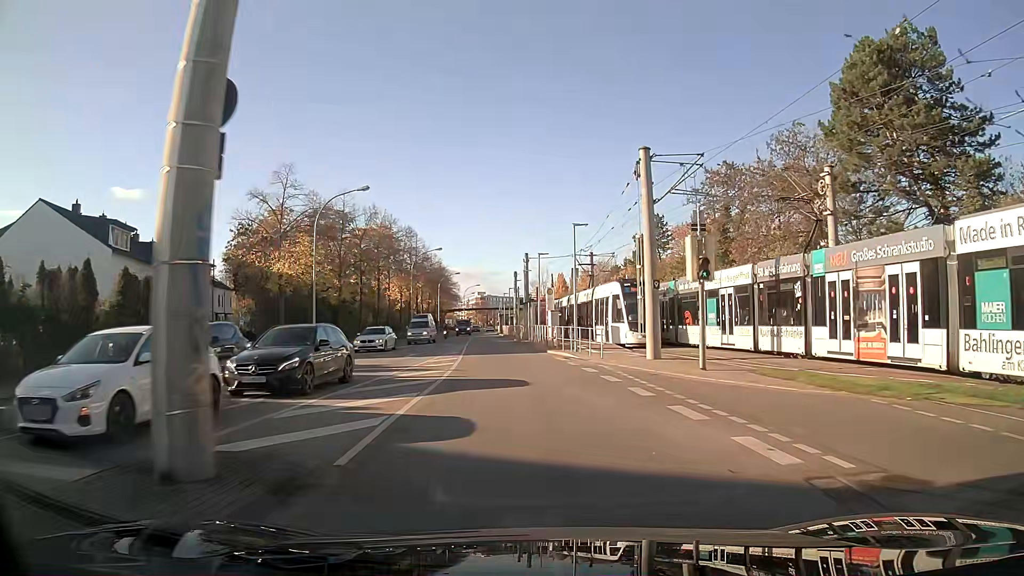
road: tertiary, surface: asphalt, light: Day
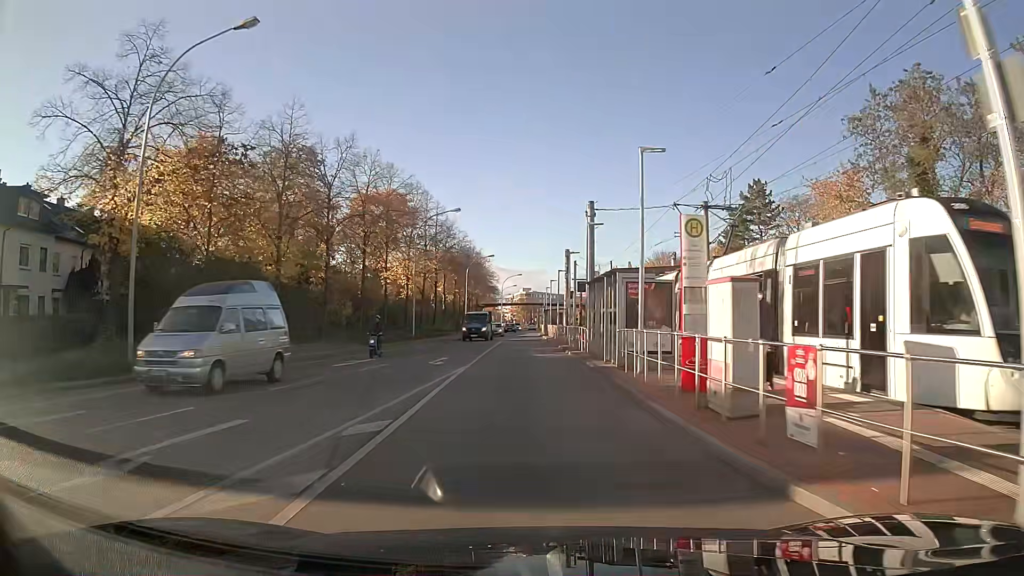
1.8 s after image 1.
(-0.8, +23.9) m; -4°
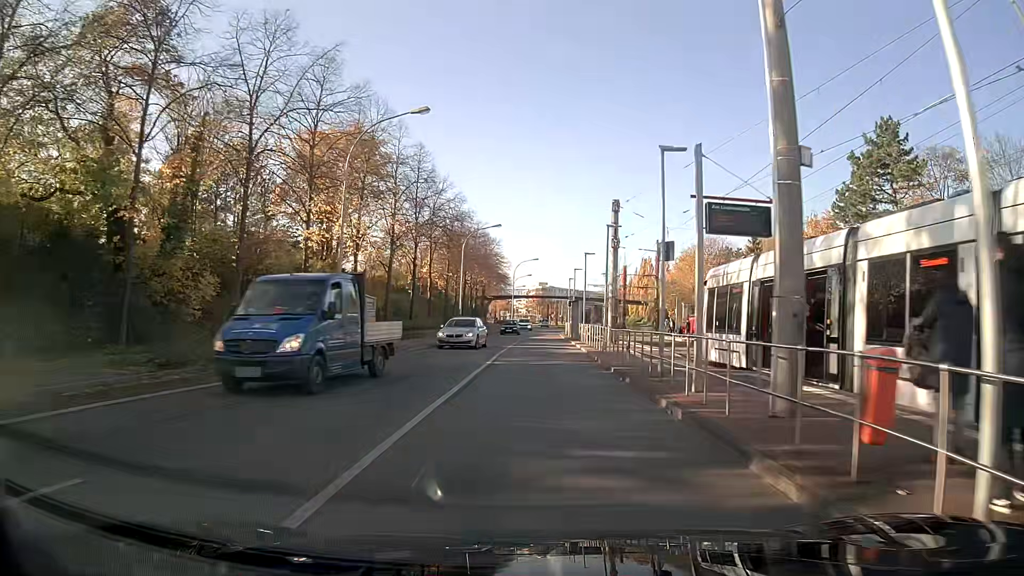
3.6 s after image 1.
(-0.2, +23.3) m; -1°
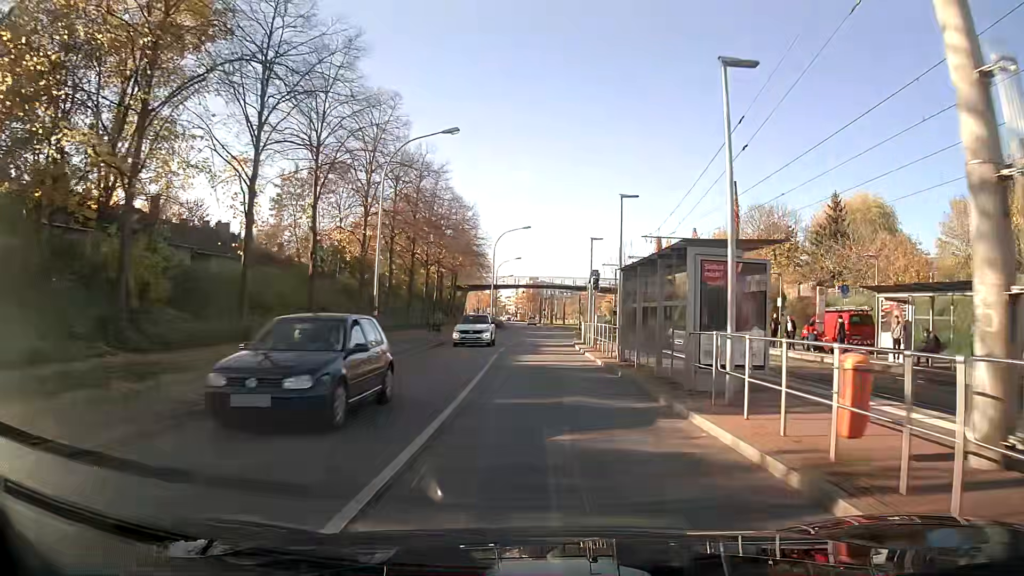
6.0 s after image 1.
(+0.2, +30.3) m; +1°
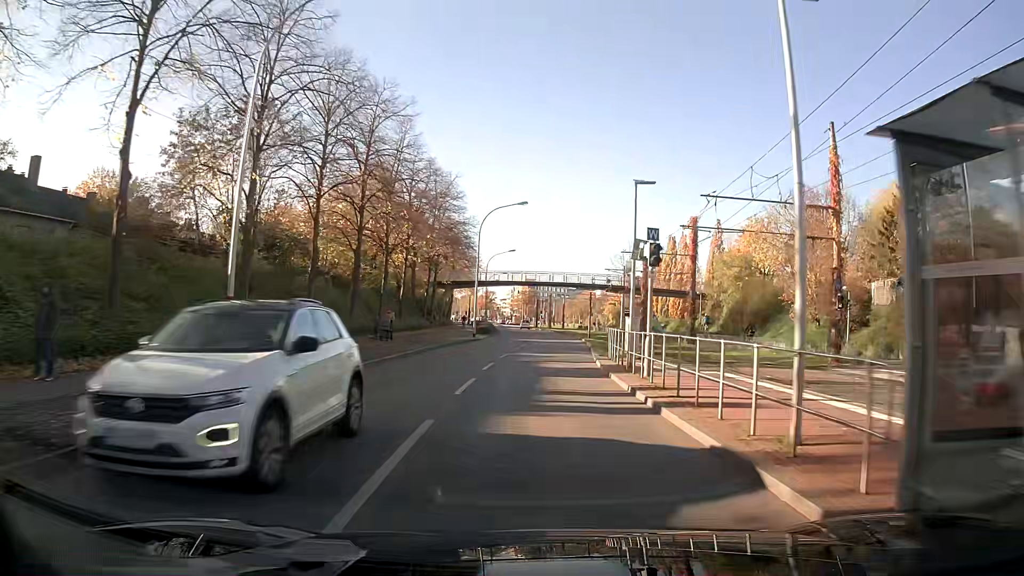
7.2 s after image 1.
(+0.1, +14.8) m; +1°
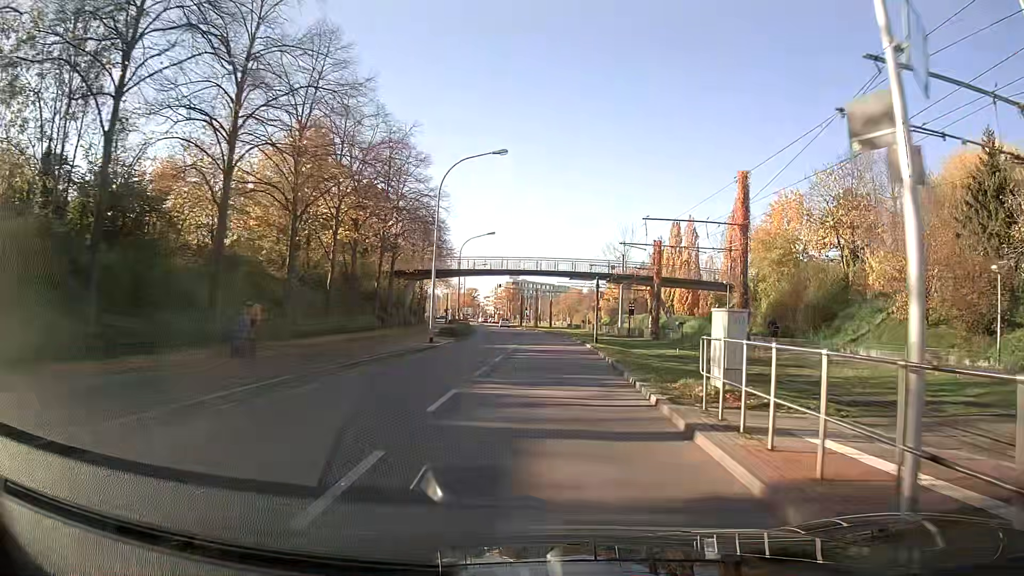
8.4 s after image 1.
(+0.1, +14.6) m; +1°
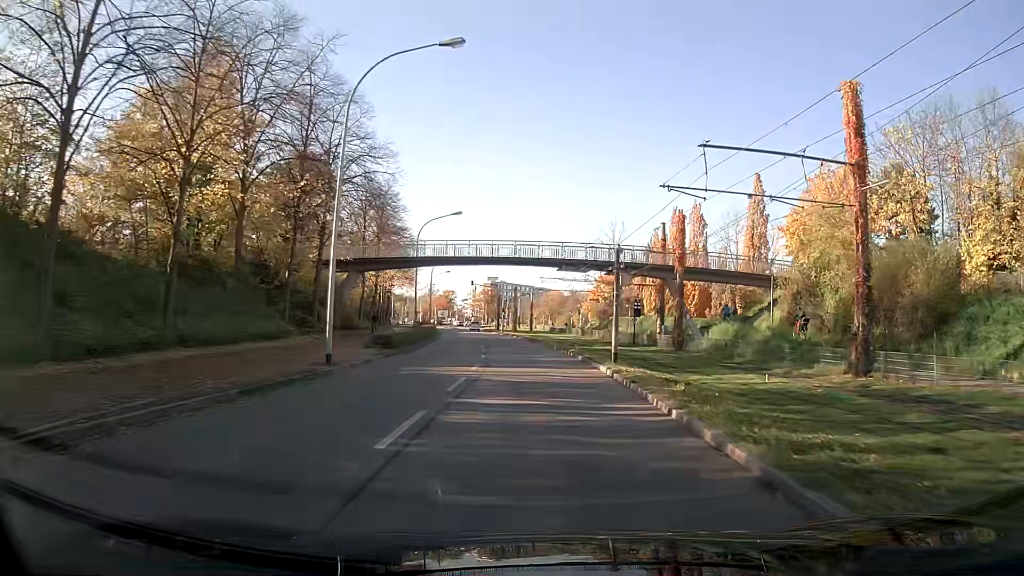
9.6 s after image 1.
(+0.2, +14.5) m; +1°
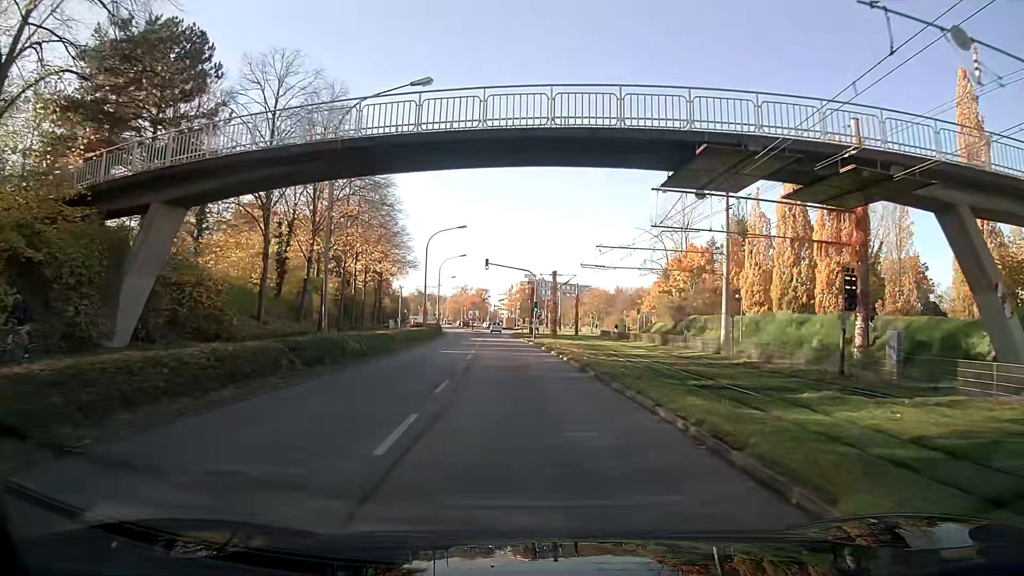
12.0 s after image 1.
(-0.7, +30.1) m; -4°
(0, +10) (0, +20) (-1, +30) (-1, +40) (-2, +50) (-2, +60) (-3, +70) (-3, +80) (-3, +90) (-3, +100) m
